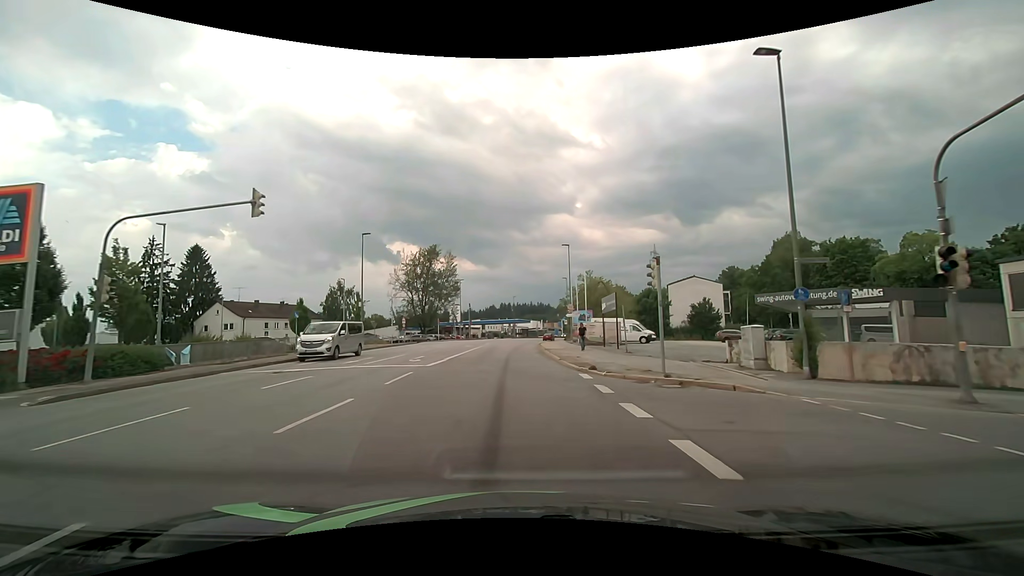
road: tertiary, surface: asphalt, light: Day
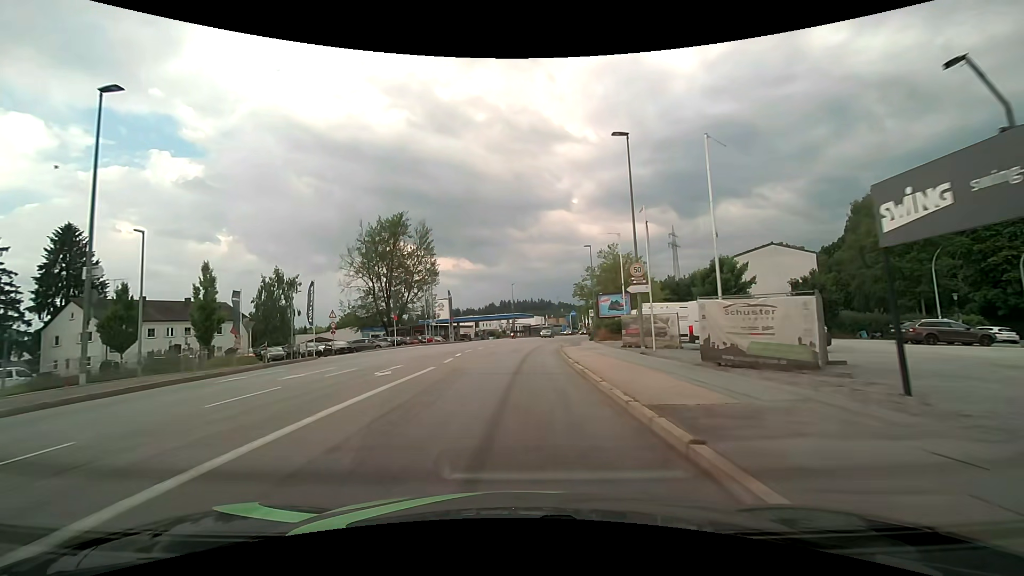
(0.0, +28.4) m; 0°
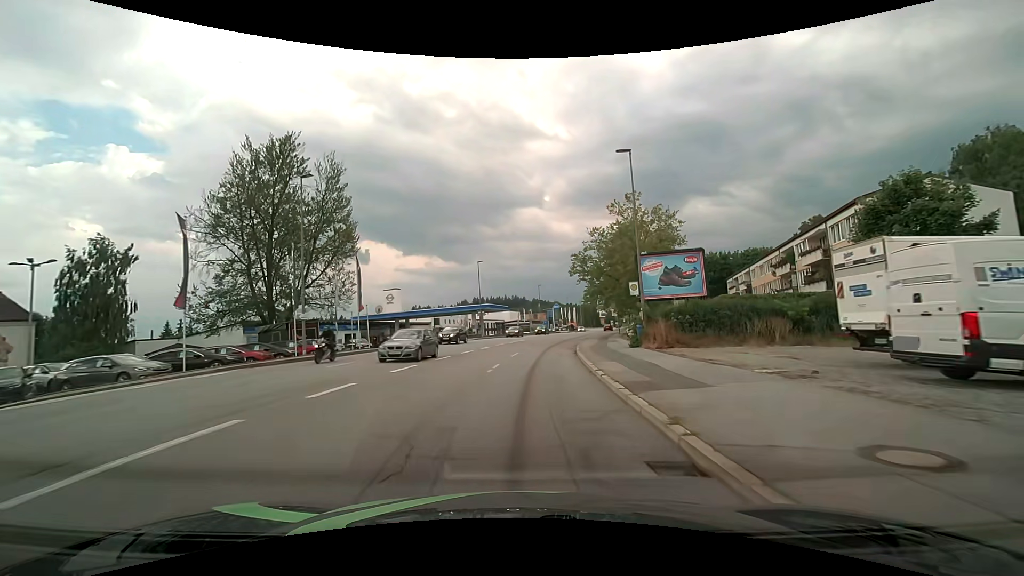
(+0.6, +28.9) m; +3°
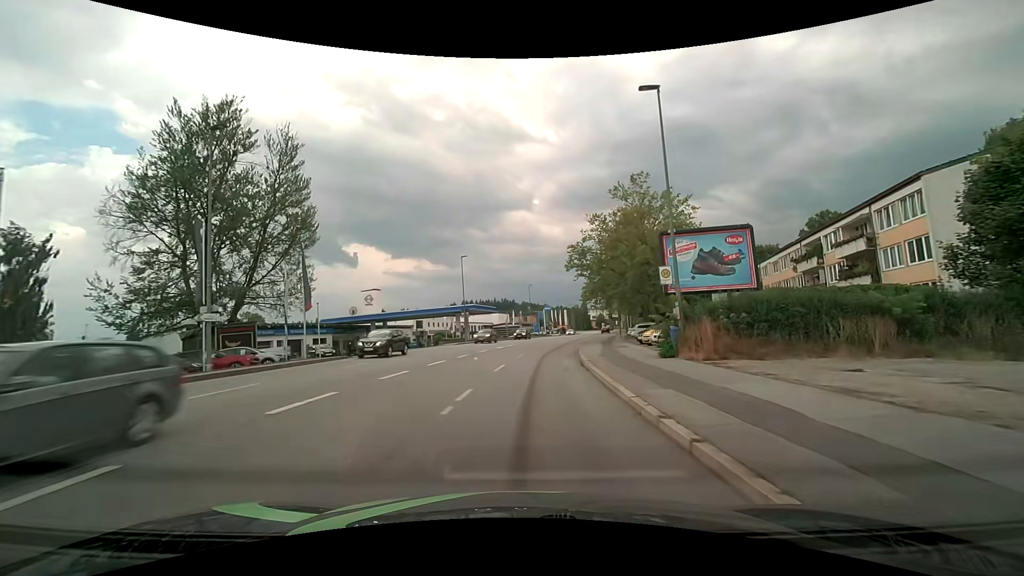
(0.0, +7.4) m; +1°
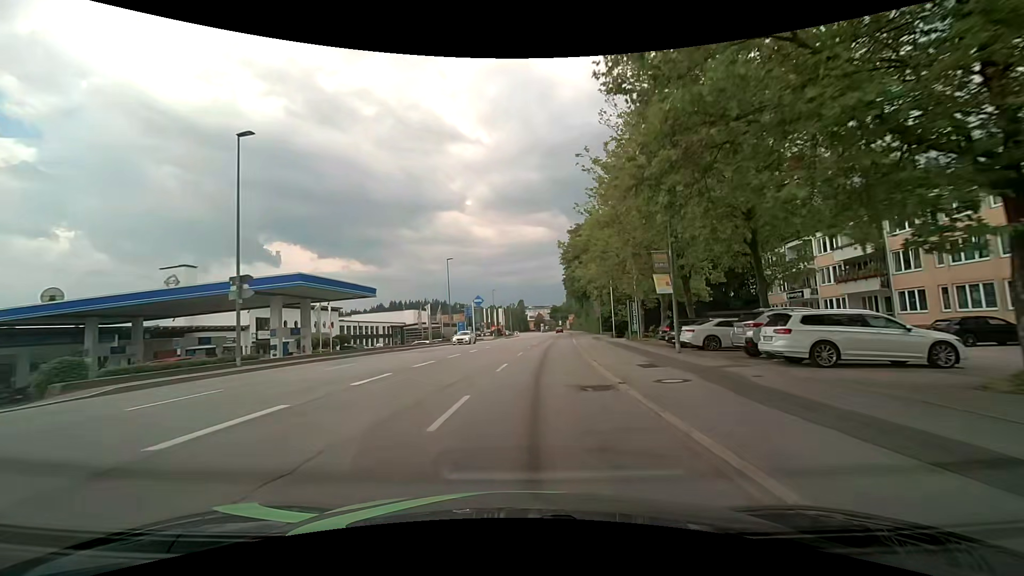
(+2.4, +37.1) m; +8°
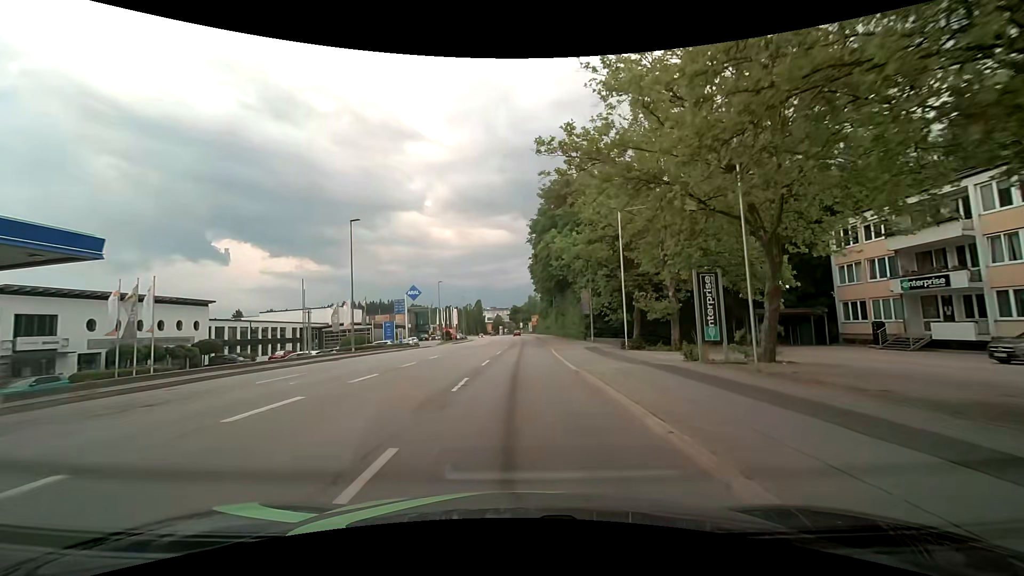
(+1.0, +22.0) m; +4°
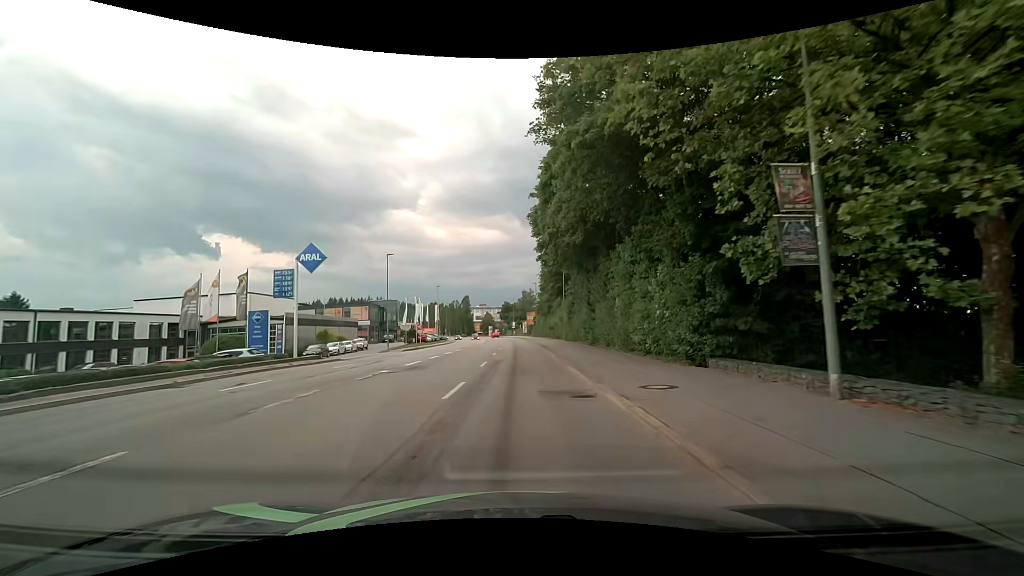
(+0.3, +28.9) m; +1°
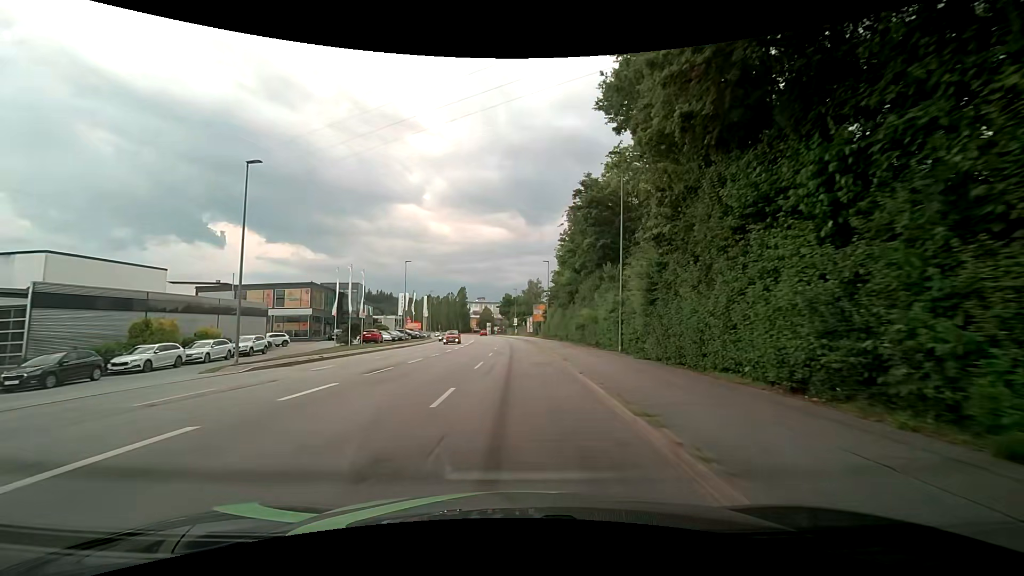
(0.0, +28.7) m; -1°
(0, +10) (0, +20) (0, +30) (0, +40) (0, +50) (-1, +60) (-1, +70) (-2, +80) (-3, +90) (-4, +100) m
